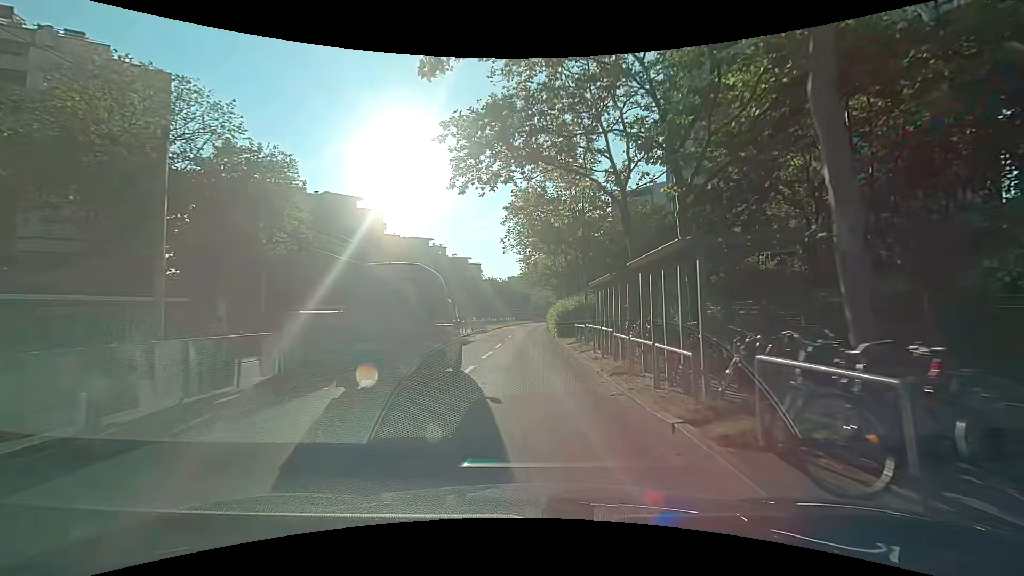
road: tertiary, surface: asphalt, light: Day
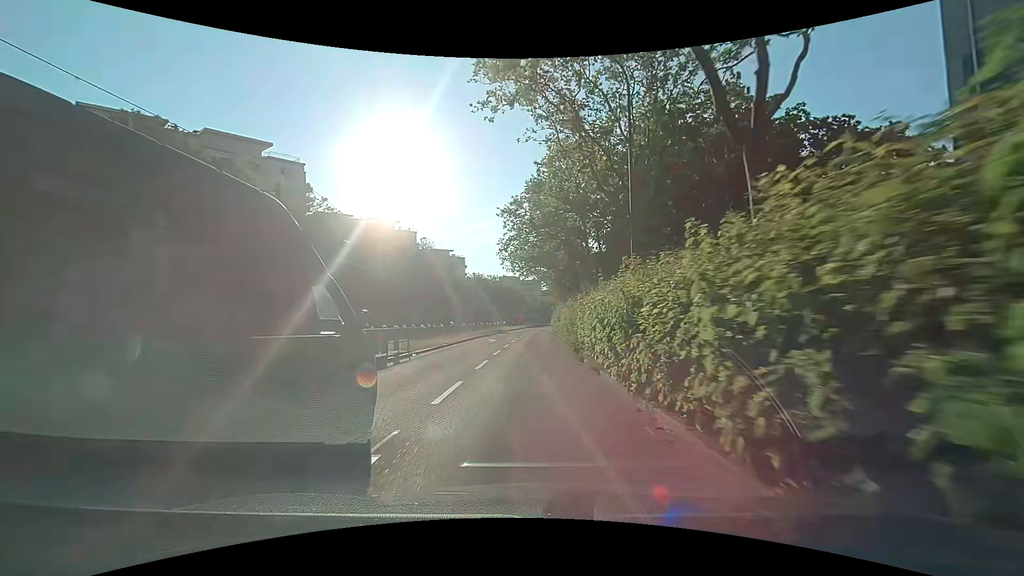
(+0.3, +33.7) m; +1°
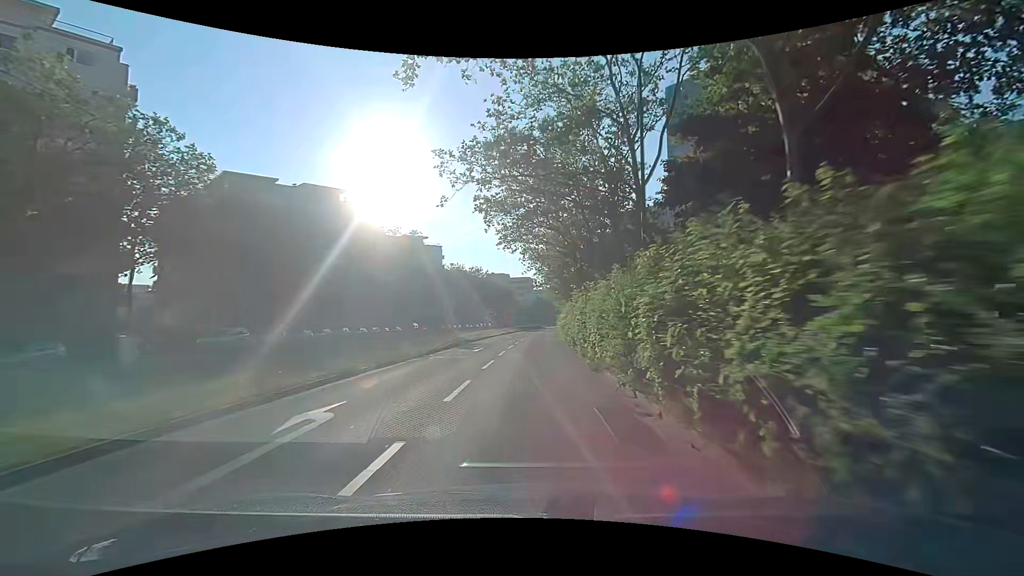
(+0.5, +29.6) m; +2°
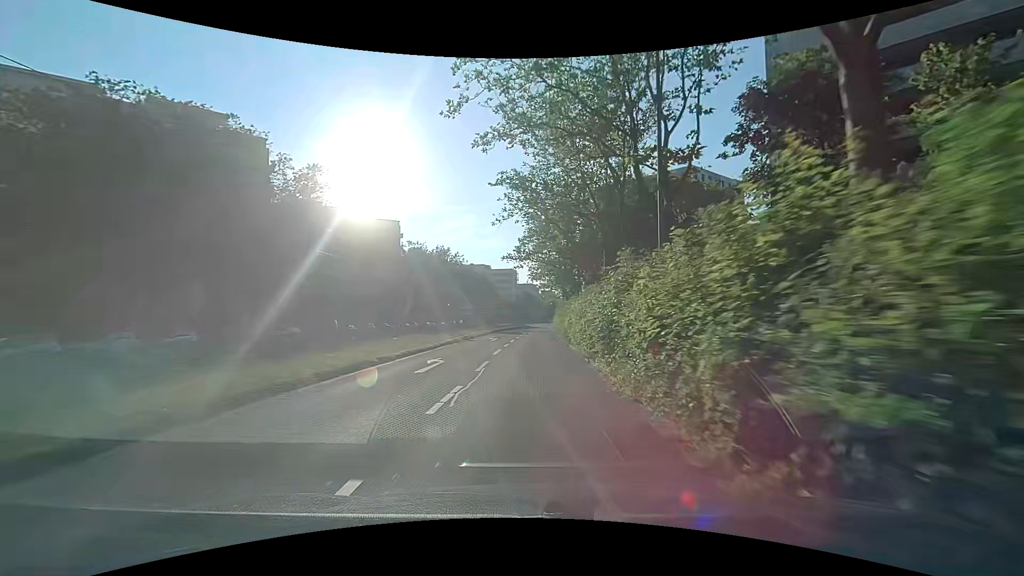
(+0.3, +31.1) m; +2°
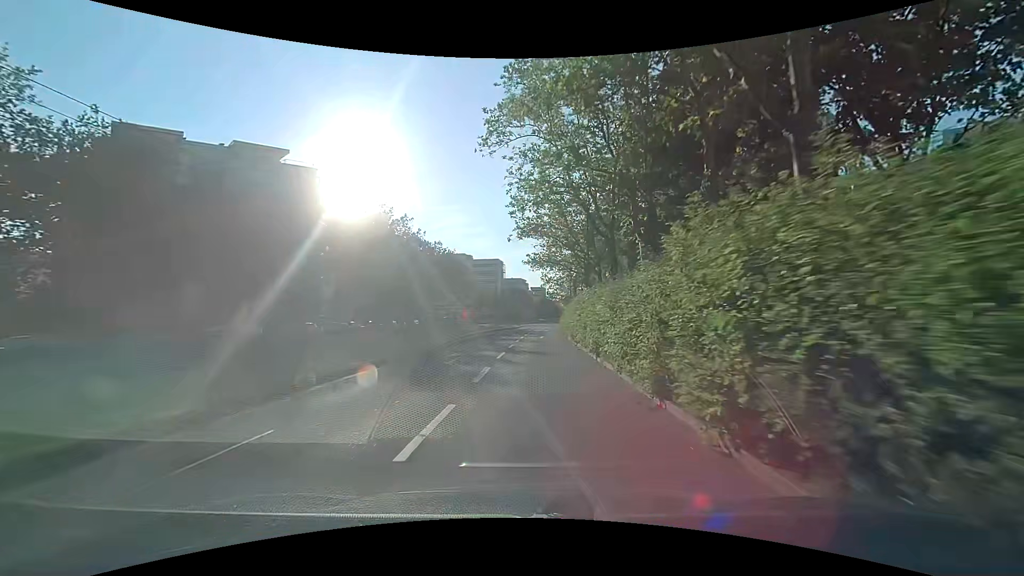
(+0.3, +38.2) m; +1°
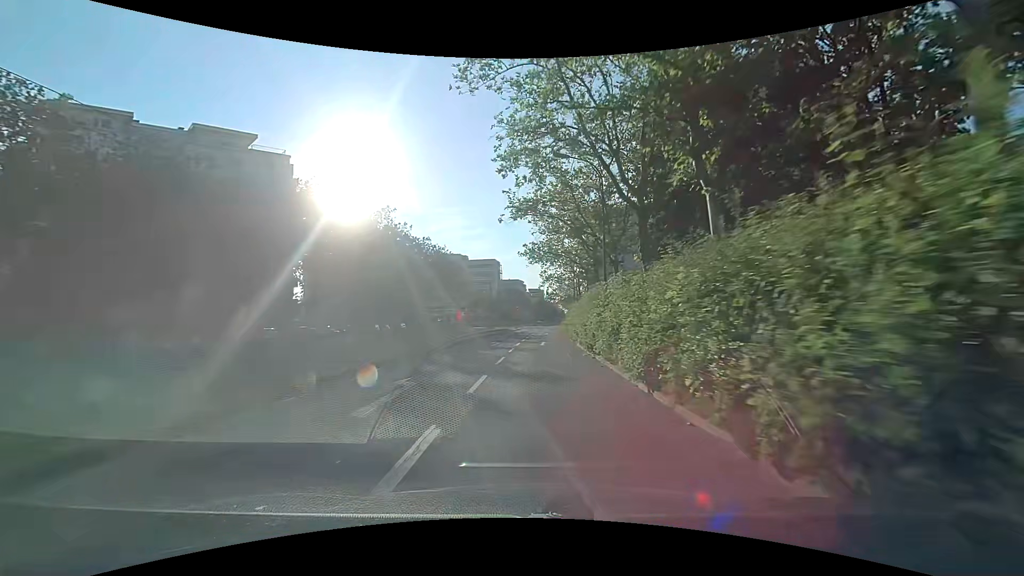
(+0.1, +7.6) m; +1°
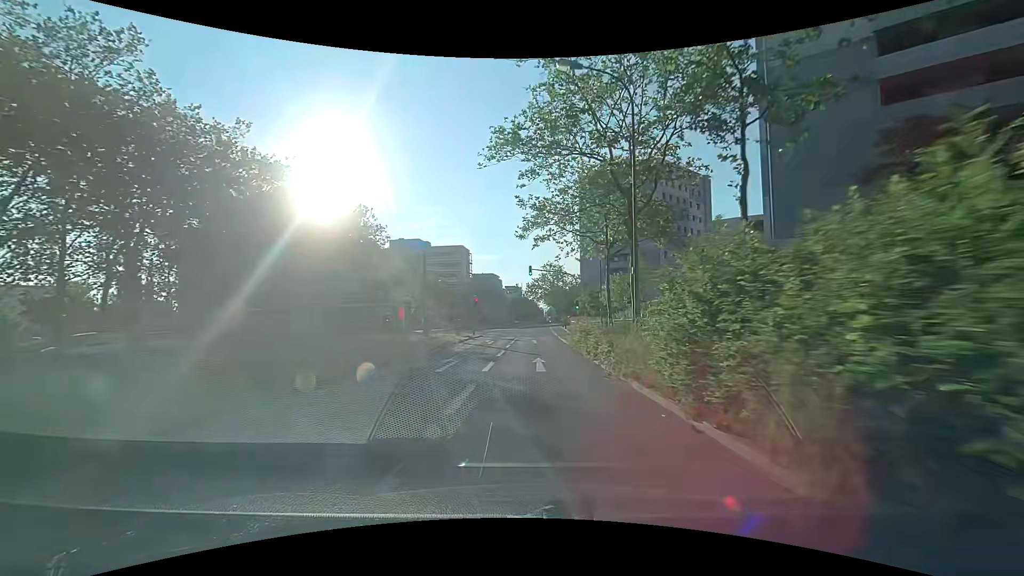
(+0.7, +37.8) m; +2°
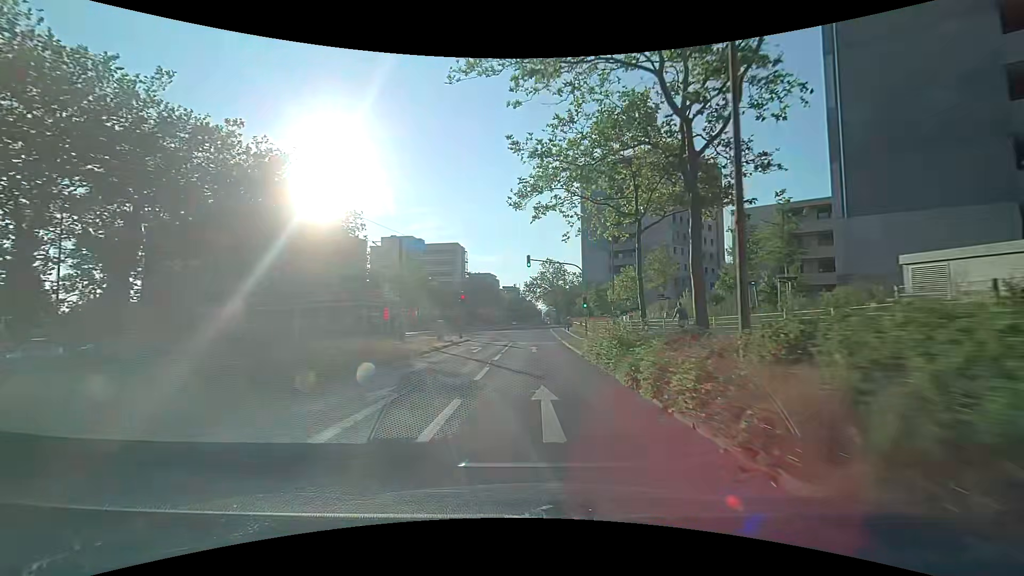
(+0.1, +7.6) m; 0°
(0, +10) (0, +20) (+1, +30) (+1, +40) (+1, +50) (+2, +60) (+2, +70) (+3, +80) (+3, +90) (+4, +100) m
